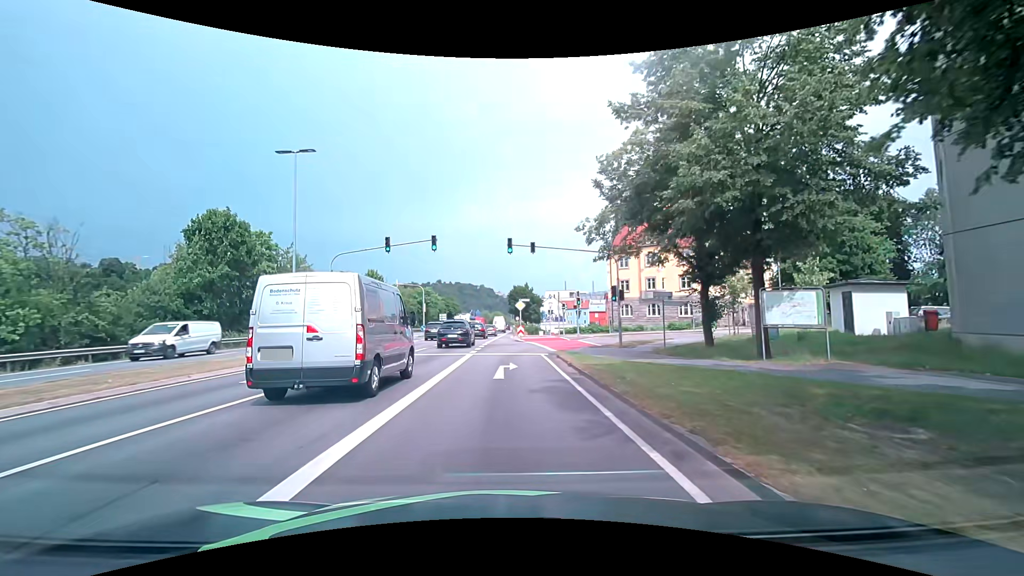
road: primary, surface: asphalt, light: Day
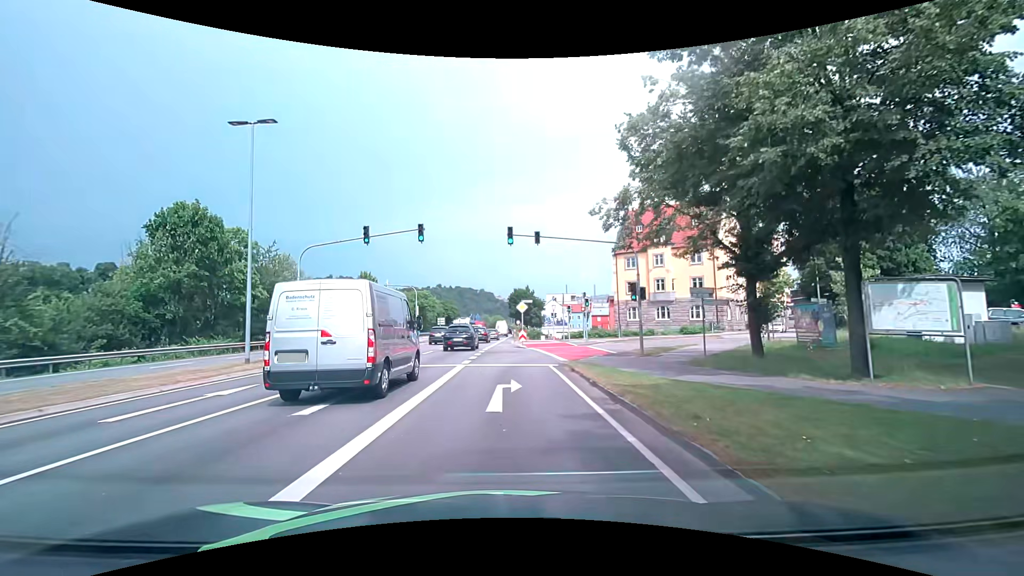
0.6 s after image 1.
(+0.1, +4.2) m; +1°
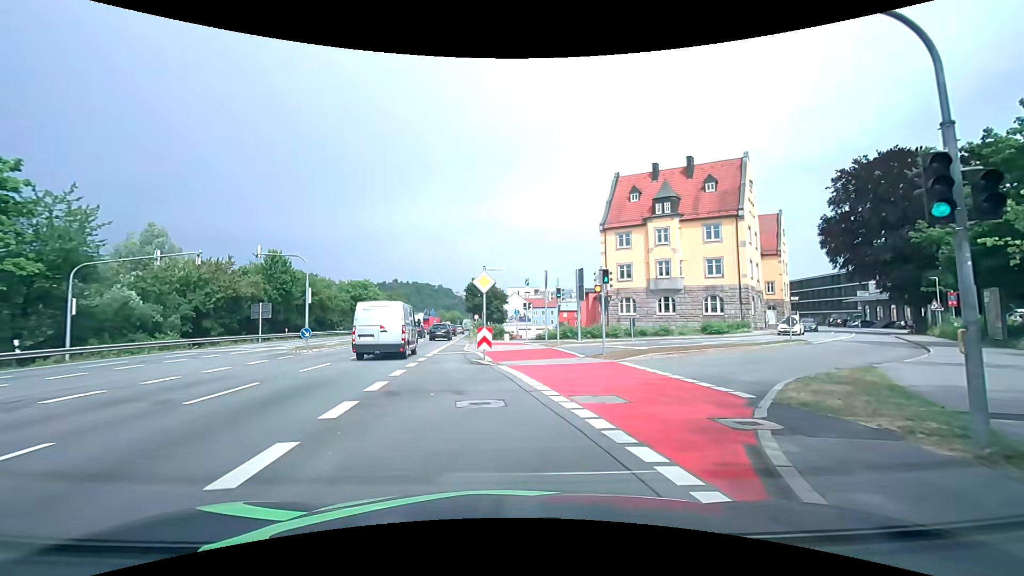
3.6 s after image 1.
(+0.4, +17.7) m; +7°
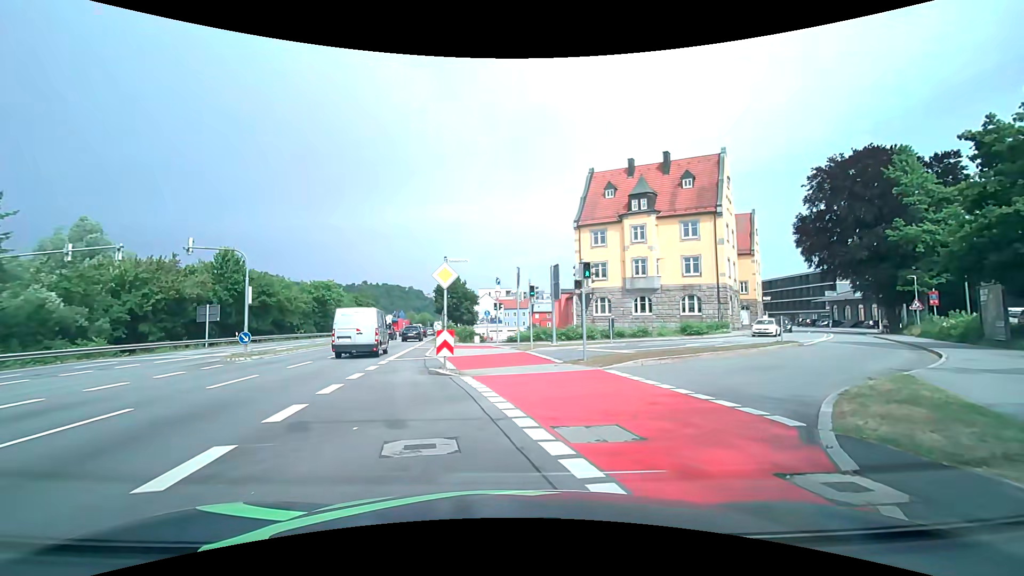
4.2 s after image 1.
(0.0, +2.7) m; +1°
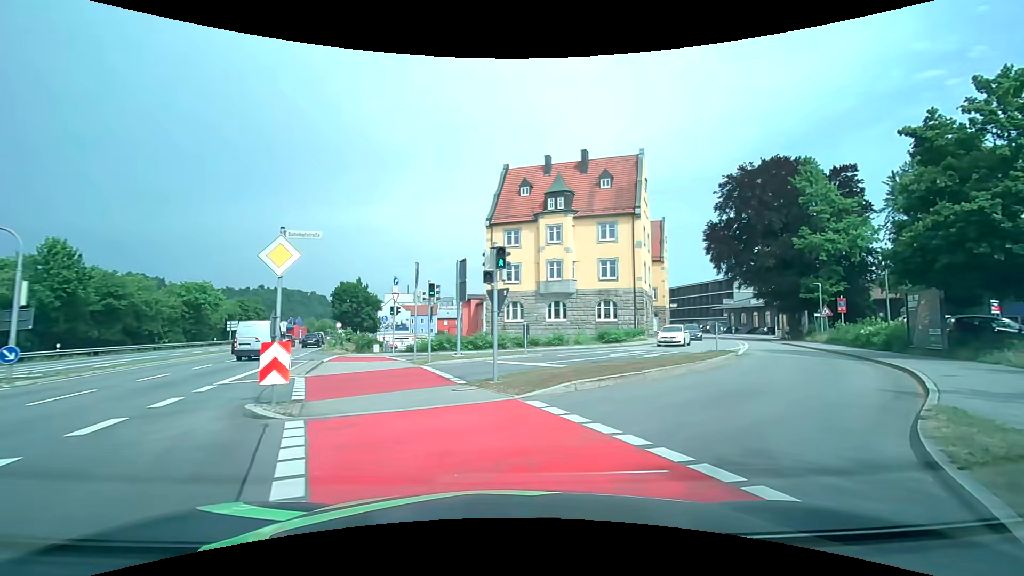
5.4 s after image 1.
(+0.5, +4.8) m; +12°
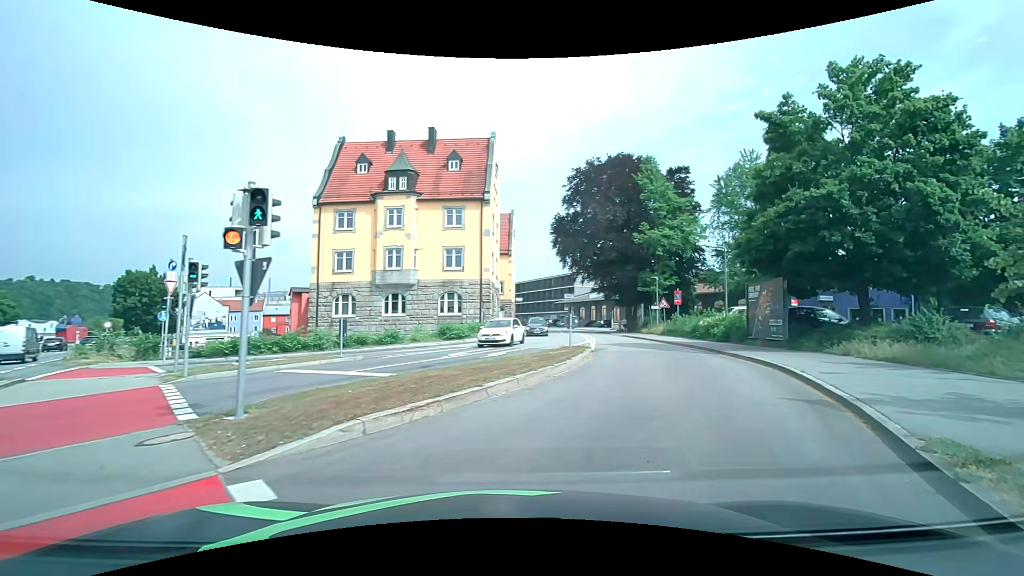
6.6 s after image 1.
(+0.6, +4.6) m; +16°
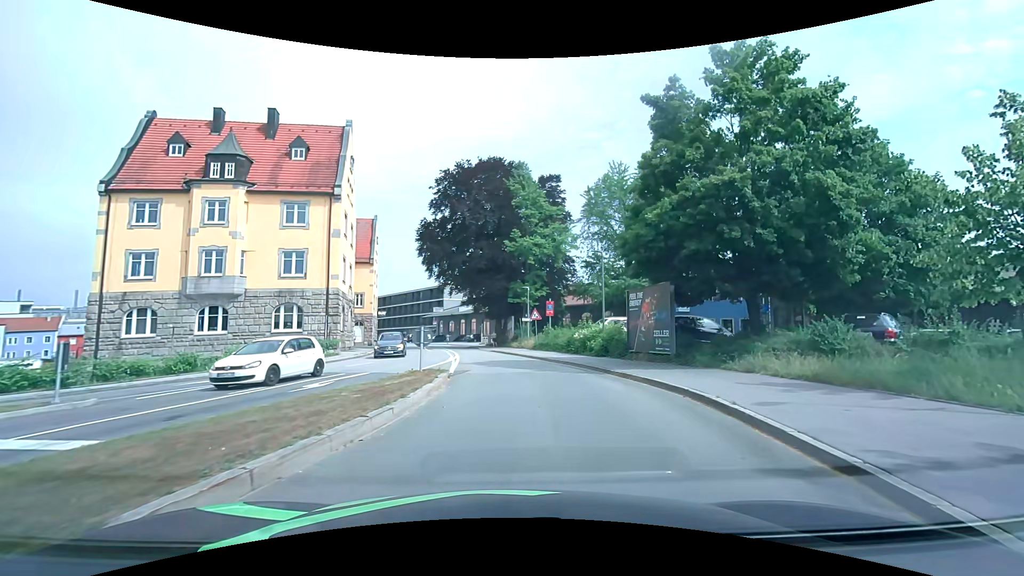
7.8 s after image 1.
(+0.7, +4.7) m; +15°
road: residential
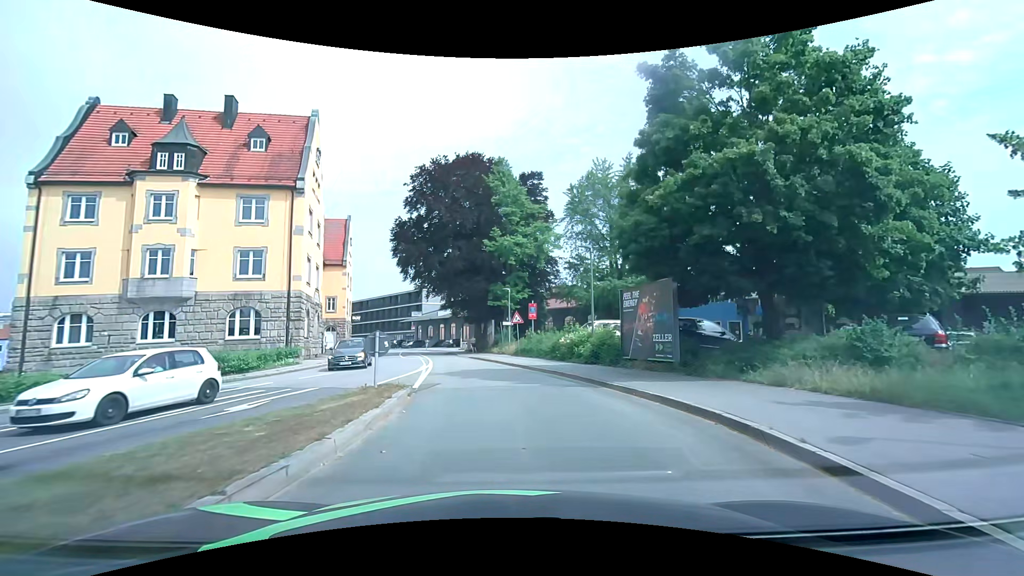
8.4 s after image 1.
(+0.1, +2.7) m; +2°
(0, +10) (-1, +20) (-2, +30) (-4, +40) (-7, +49) (-9, +59) (-12, +69) (-15, +78) (-19, +87) (-25, +96) m
